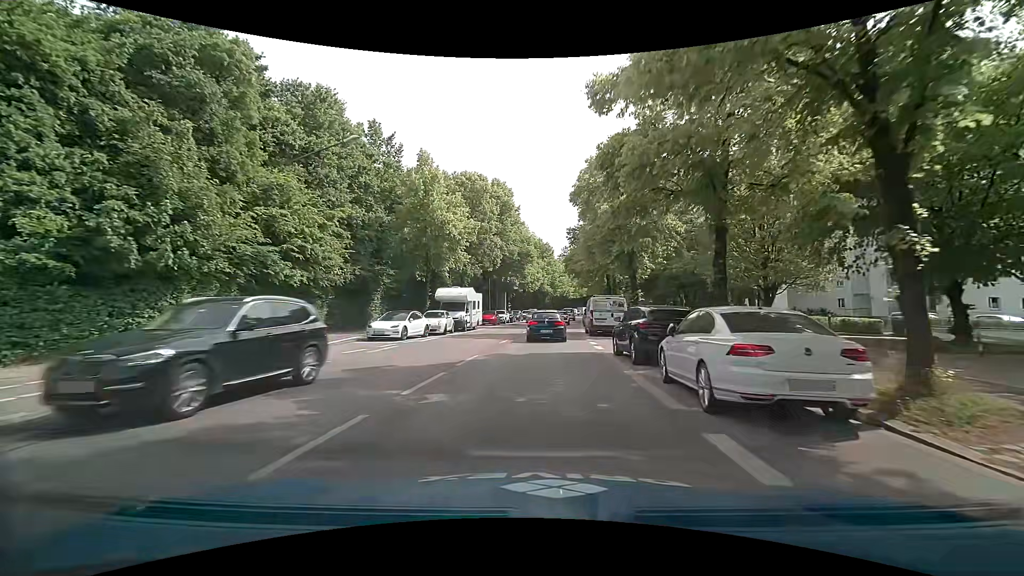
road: secondary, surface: asphalt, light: Day
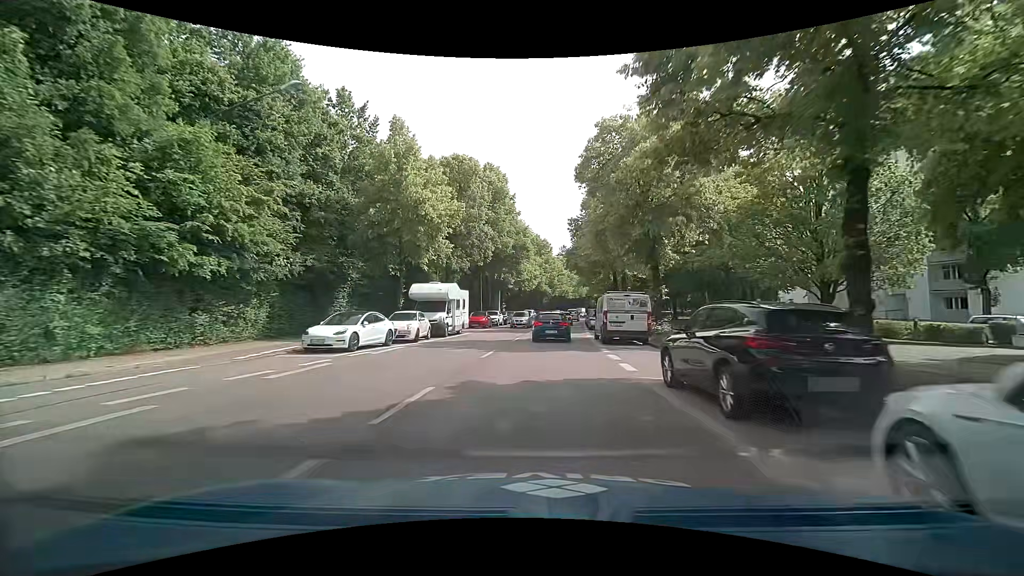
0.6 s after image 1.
(0.0, +6.4) m; +1°
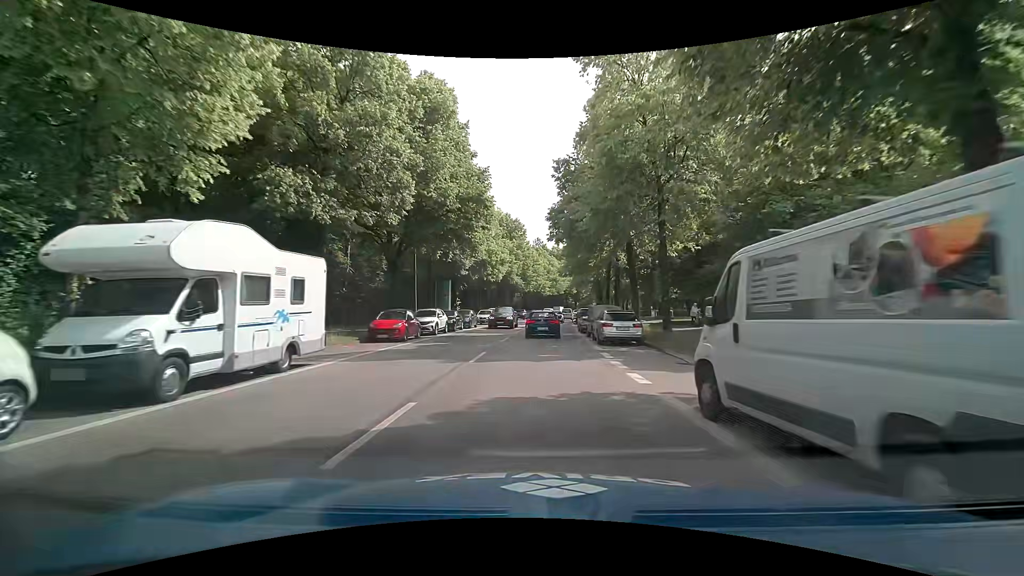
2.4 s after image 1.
(+0.5, +19.5) m; +3°
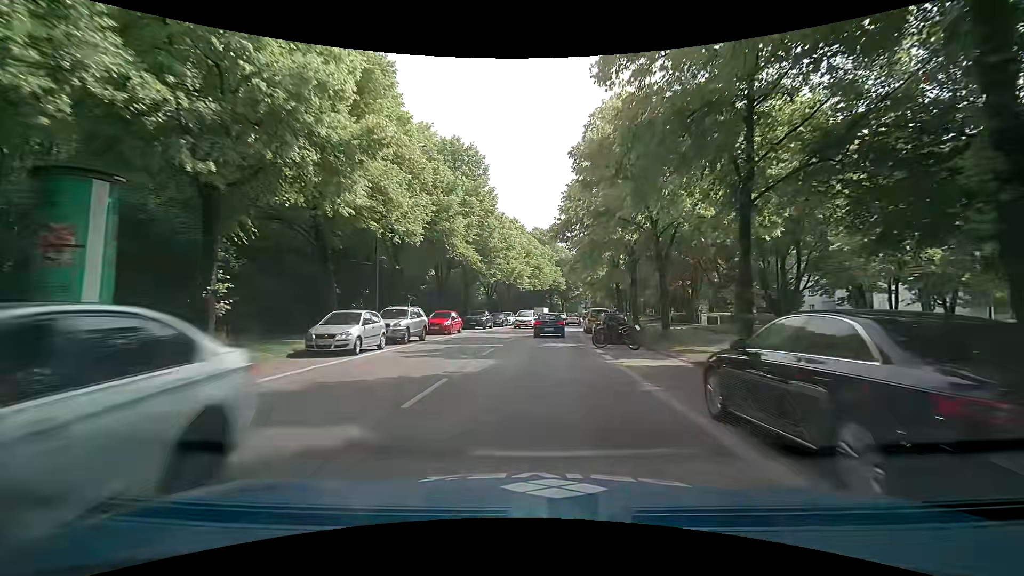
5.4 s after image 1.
(+0.9, +33.3) m; +4°
(0, +10) (0, +20) (0, +30) (+1, +40) (+1, +50) (+3, +60) (+4, +70) (+6, +80) (+8, +89) (+10, +99) m
